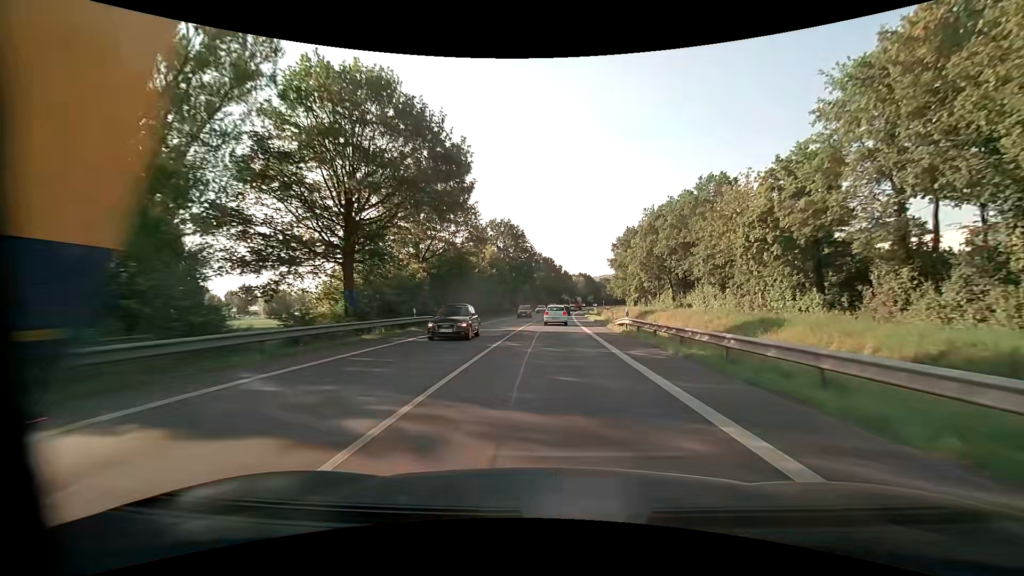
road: primary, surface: asphalt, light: Day
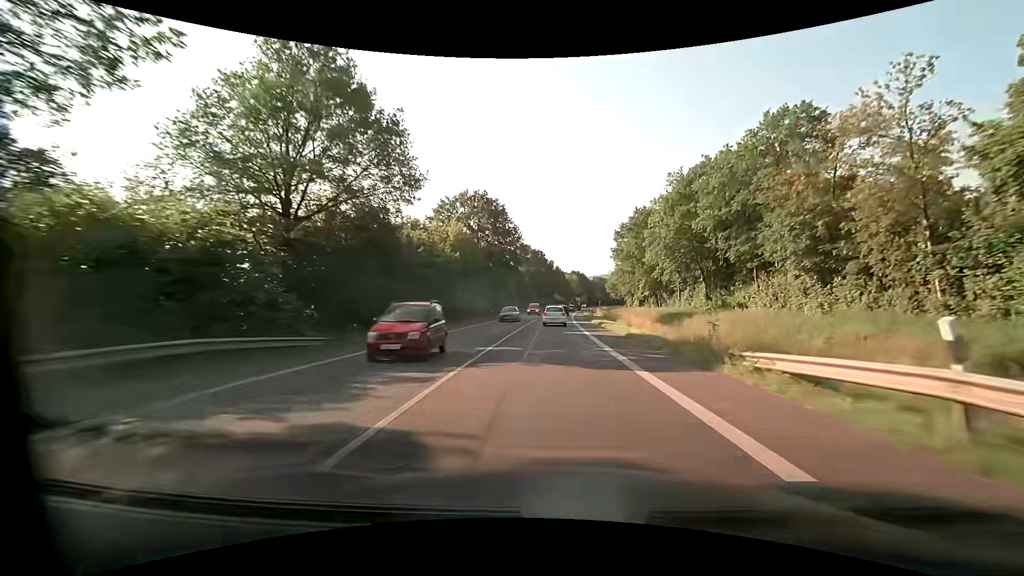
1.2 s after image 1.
(+0.2, +22.7) m; +1°
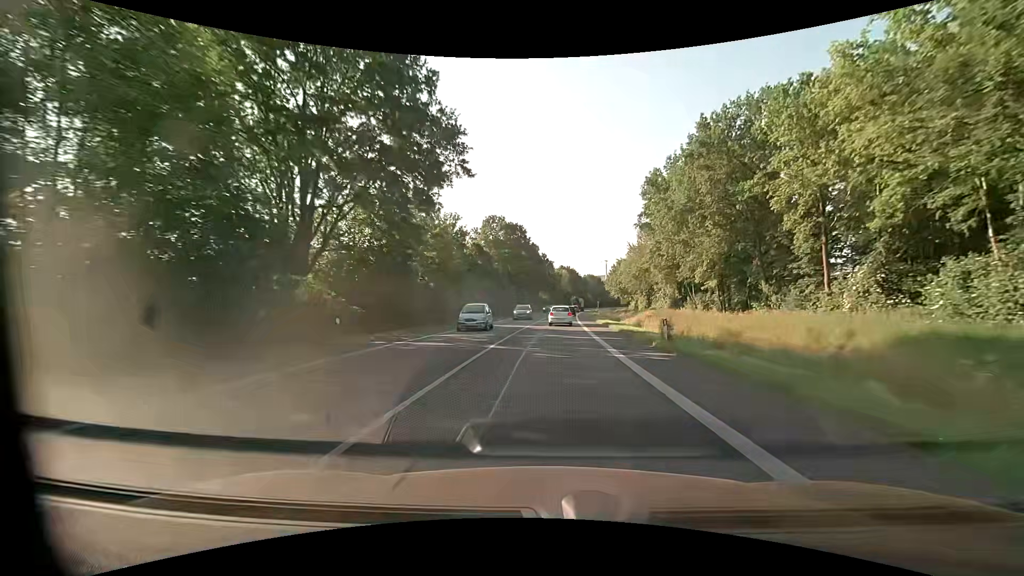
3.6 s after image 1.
(+0.4, +45.0) m; +1°
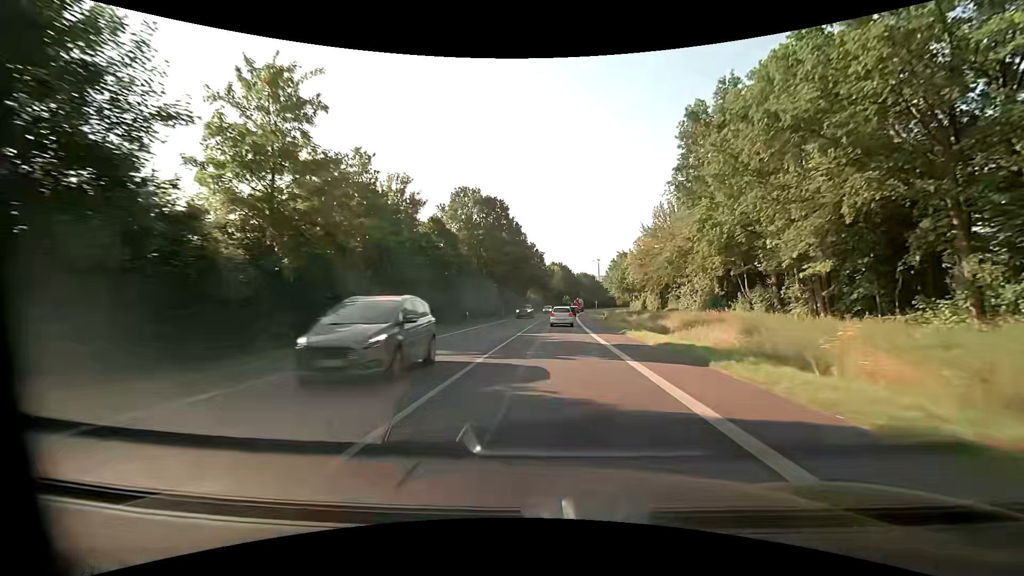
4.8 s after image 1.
(+0.2, +22.4) m; +1°
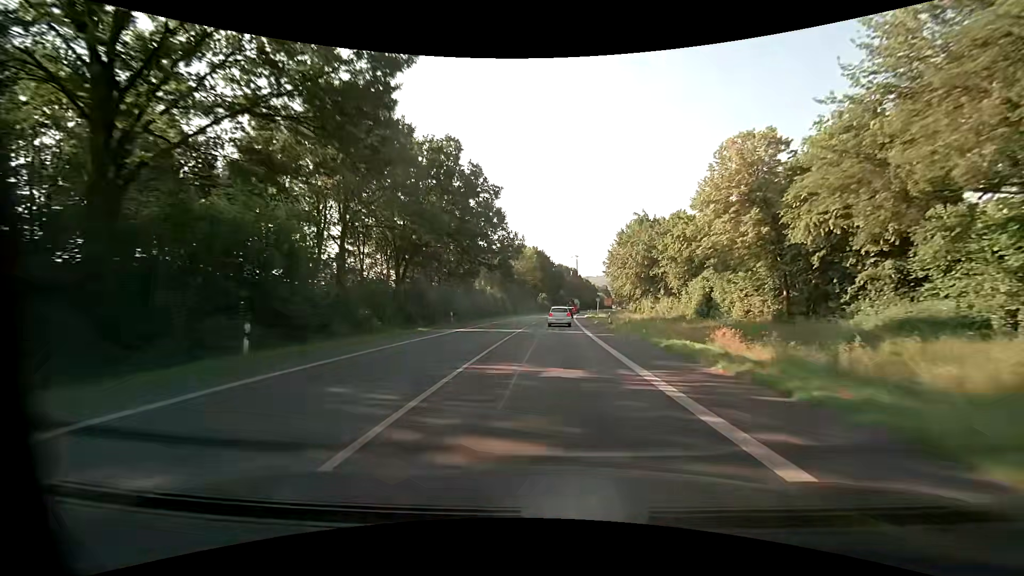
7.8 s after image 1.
(+1.3, +56.5) m; +3°
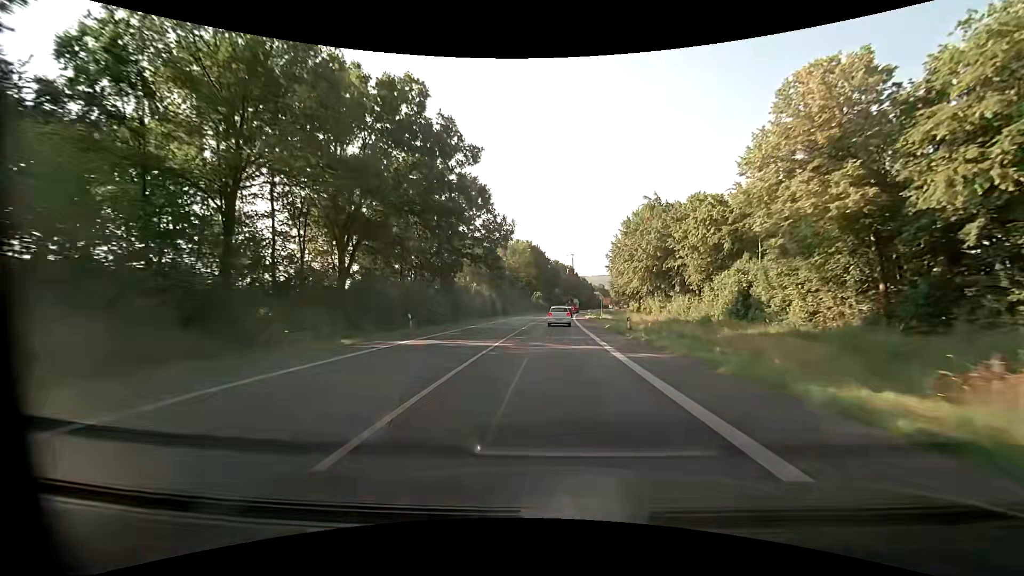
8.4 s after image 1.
(+0.1, +11.3) m; +1°
(0, +10) (0, +20) (0, +30) (+1, +40) (+1, +50) (+1, +60) (+2, +70) (+2, +80) (+3, +90) (+4, +100) m
